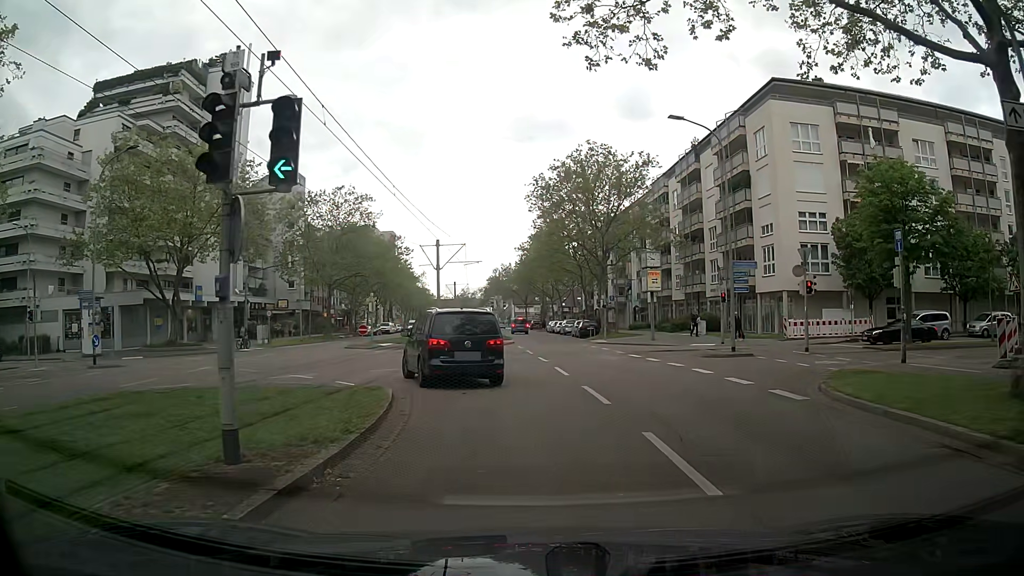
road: tertiary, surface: asphalt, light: Day
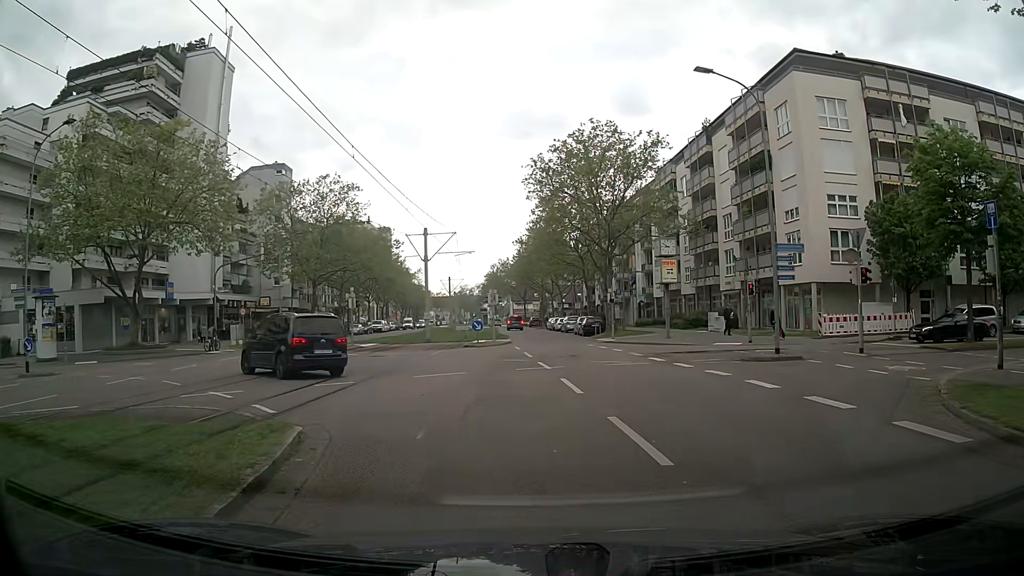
(0.0, +5.1) m; -2°
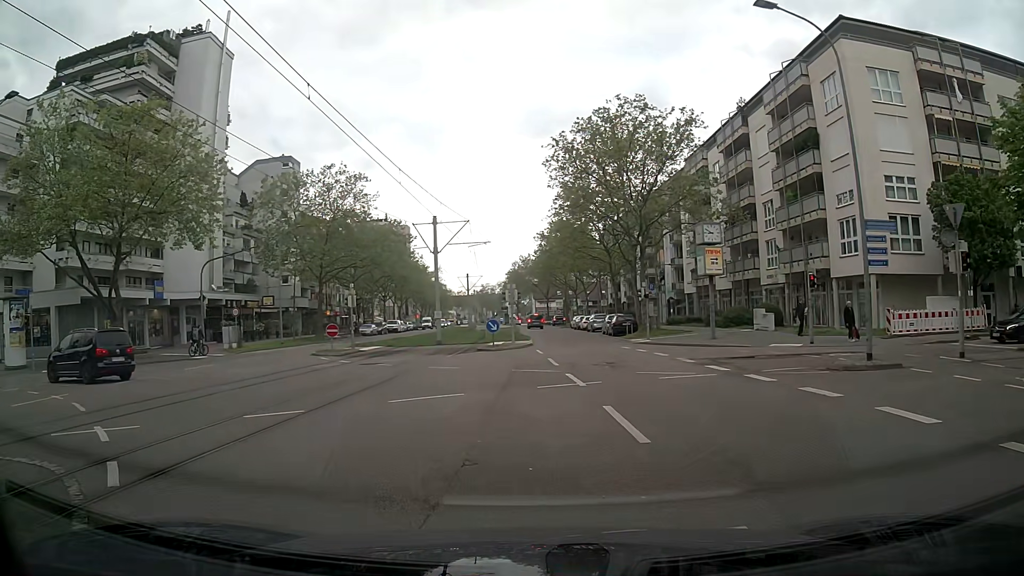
(+0.1, +4.9) m; -1°
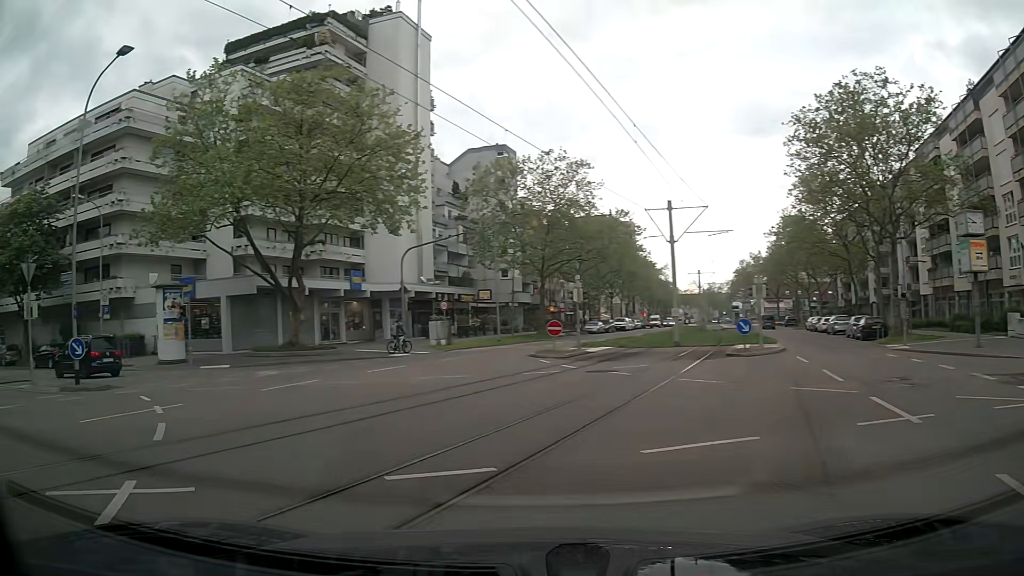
(-0.6, +4.6) m; -19°
